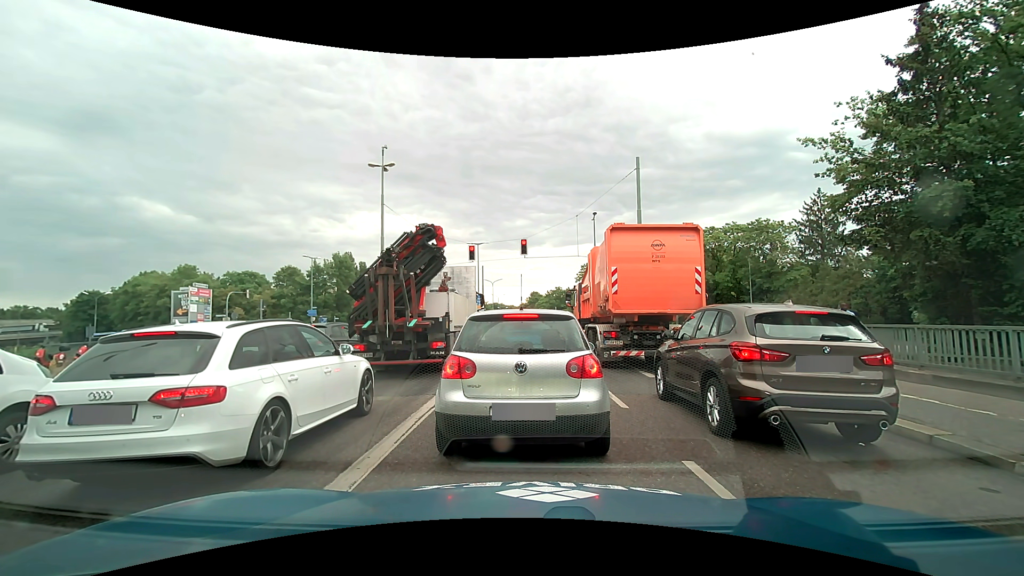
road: primary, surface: asphalt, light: Day
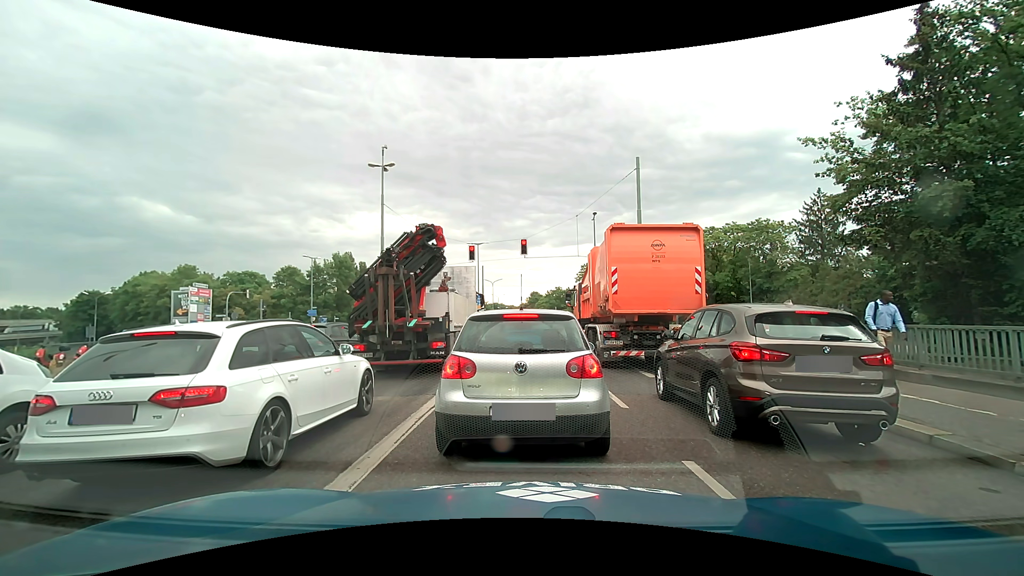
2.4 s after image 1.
(0.0, 0.0) m; 0°
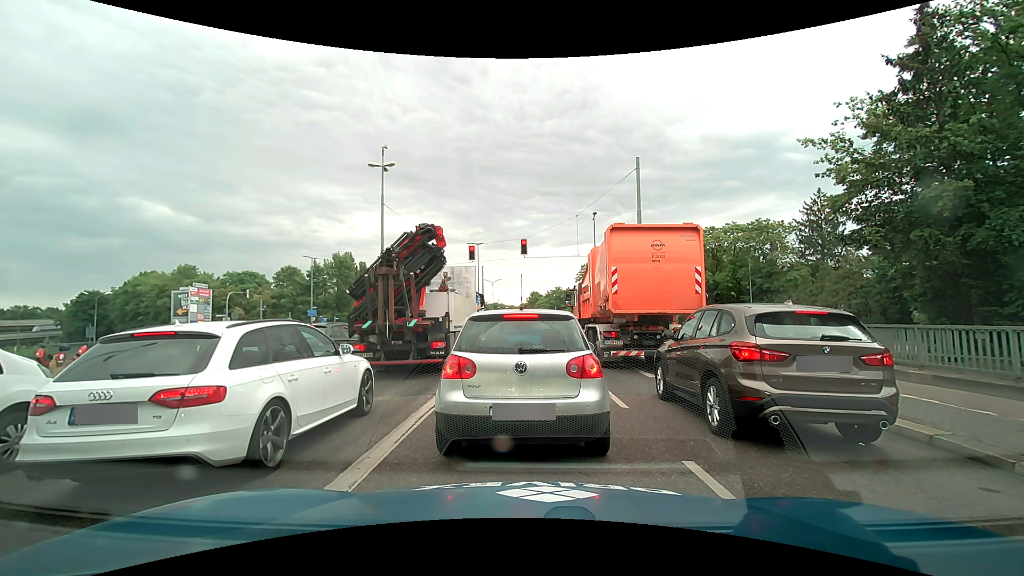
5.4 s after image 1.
(0.0, 0.0) m; 0°
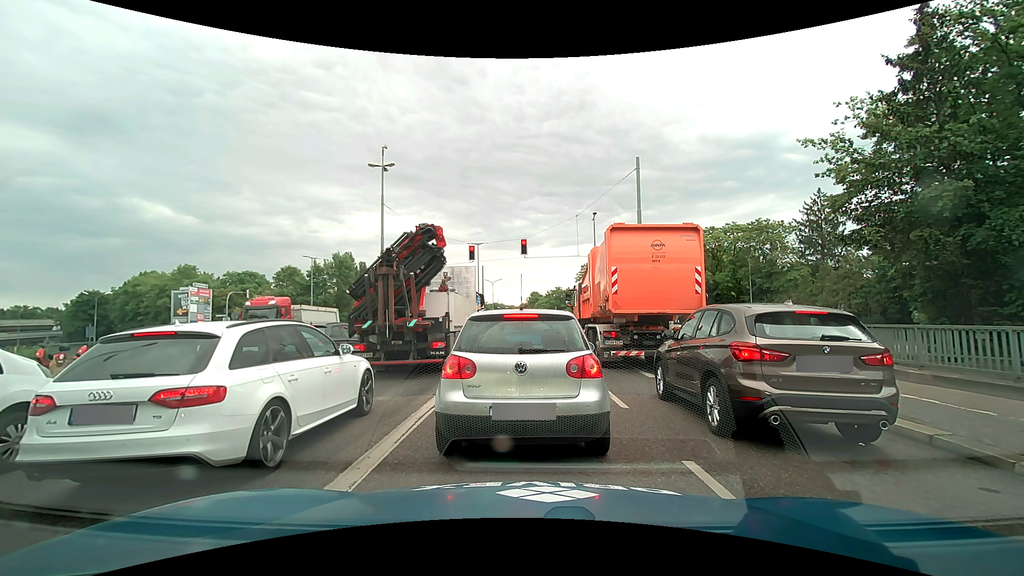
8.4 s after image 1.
(0.0, 0.0) m; 0°
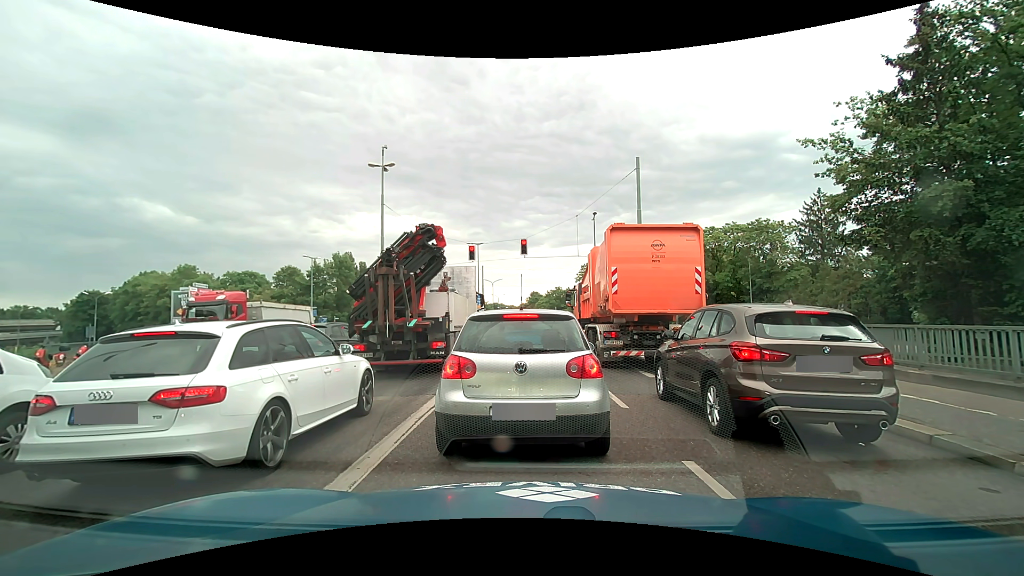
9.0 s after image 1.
(0.0, 0.0) m; 0°
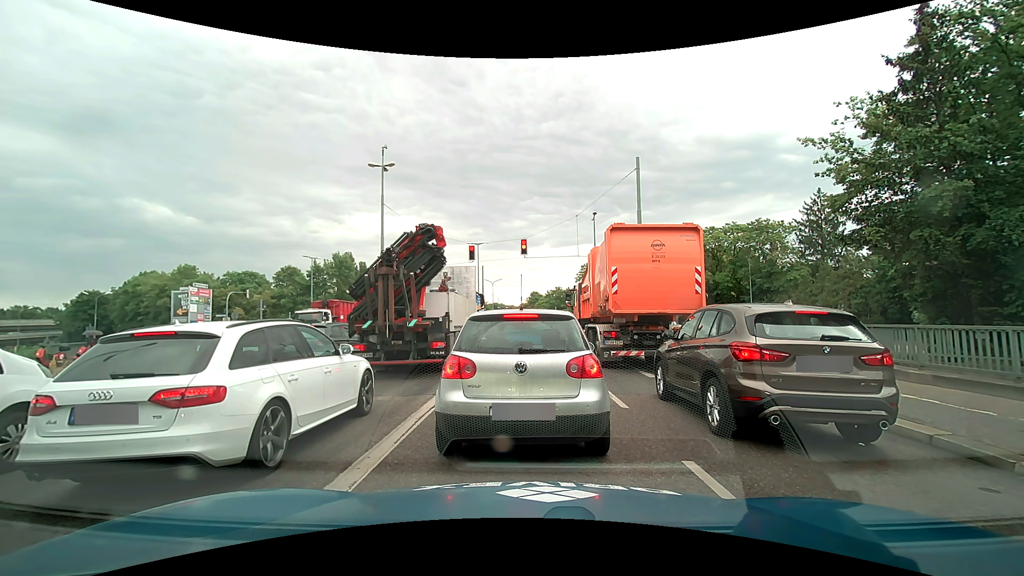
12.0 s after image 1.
(0.0, 0.0) m; 0°
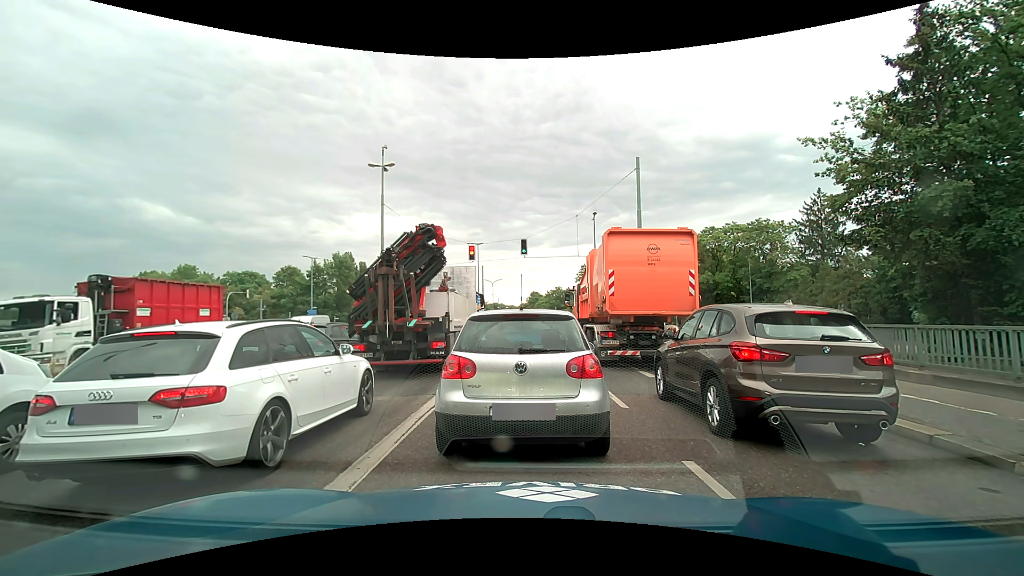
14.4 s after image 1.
(0.0, 0.0) m; 0°
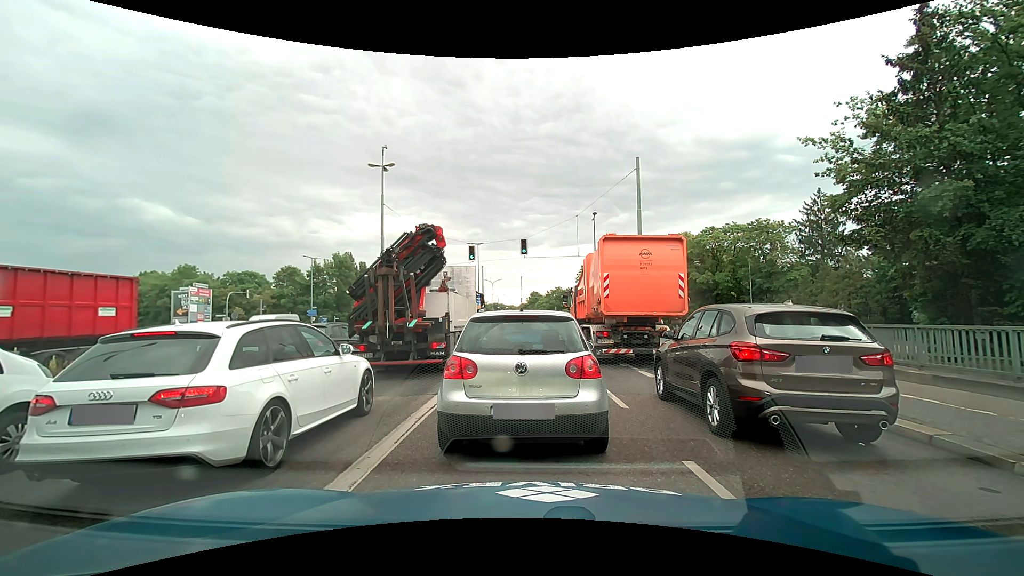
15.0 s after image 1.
(0.0, 0.0) m; 0°
